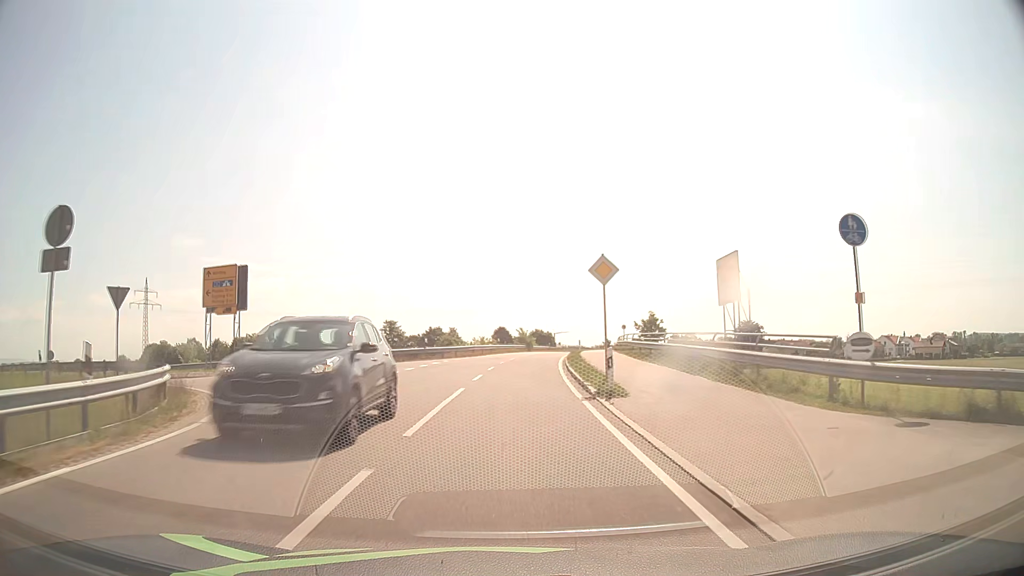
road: tertiary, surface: asphalt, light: Day
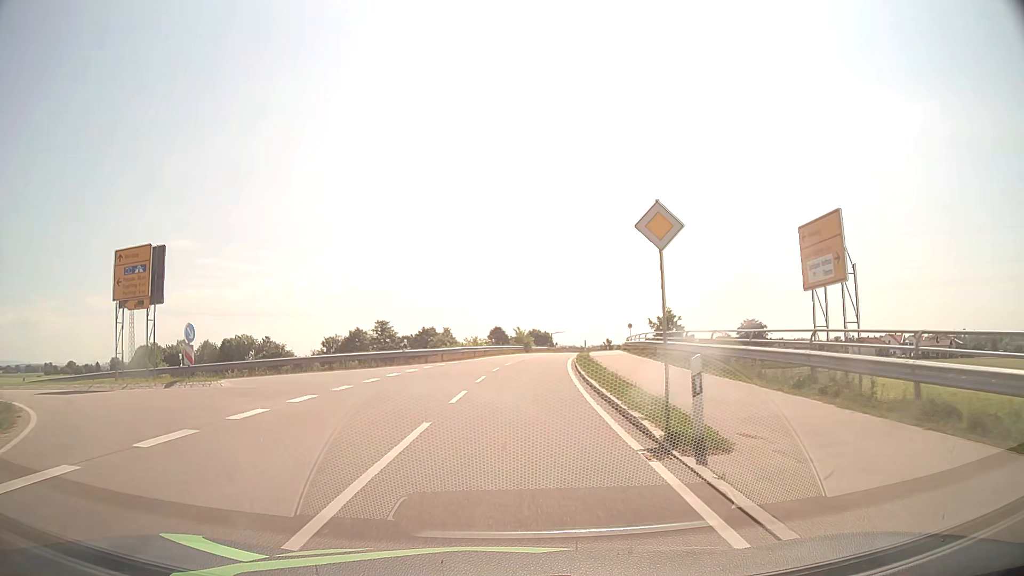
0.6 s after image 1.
(0.0, +6.9) m; 0°
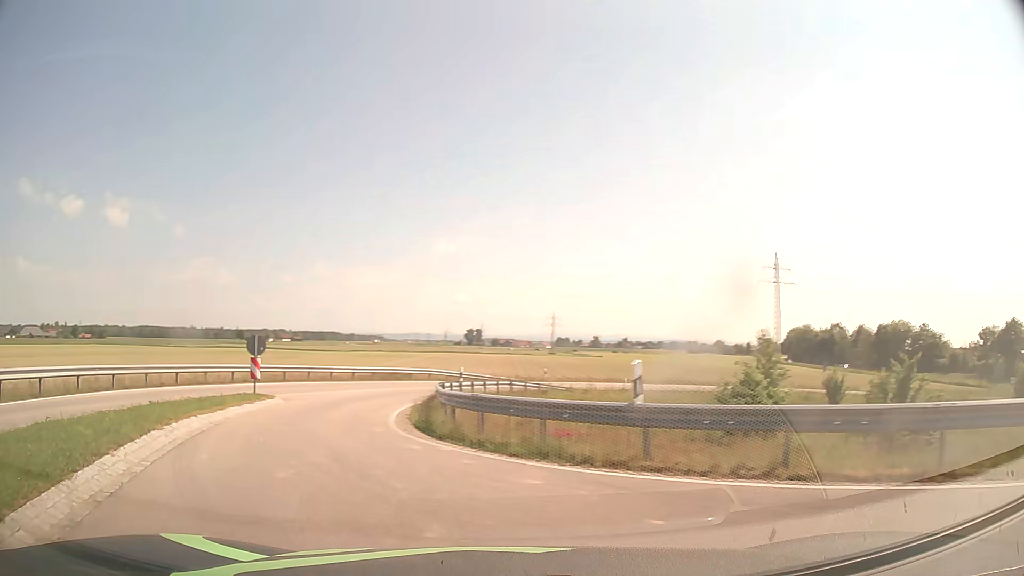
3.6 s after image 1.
(-6.9, +21.7) m; -57°
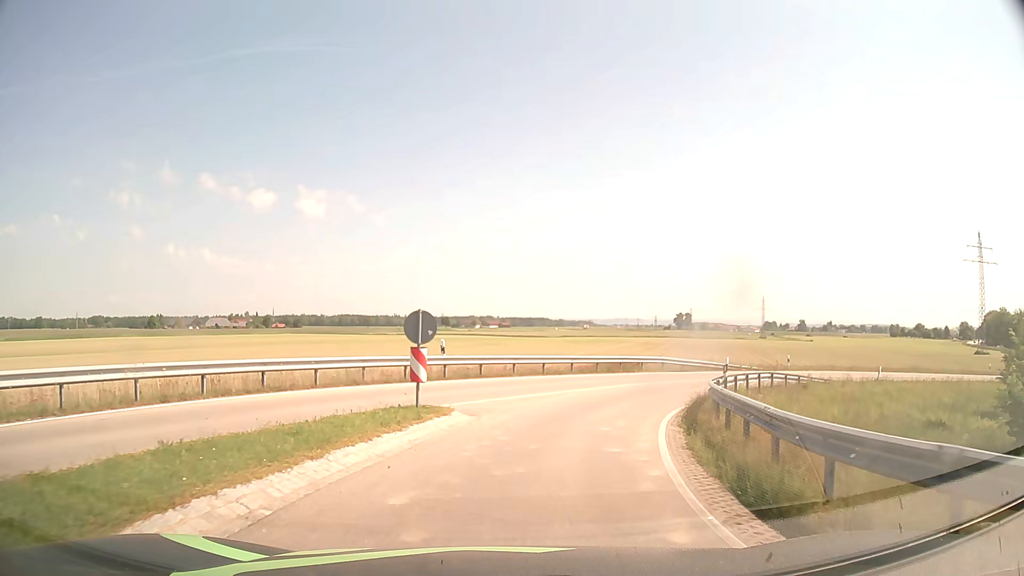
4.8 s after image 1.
(-1.7, +7.9) m; -17°
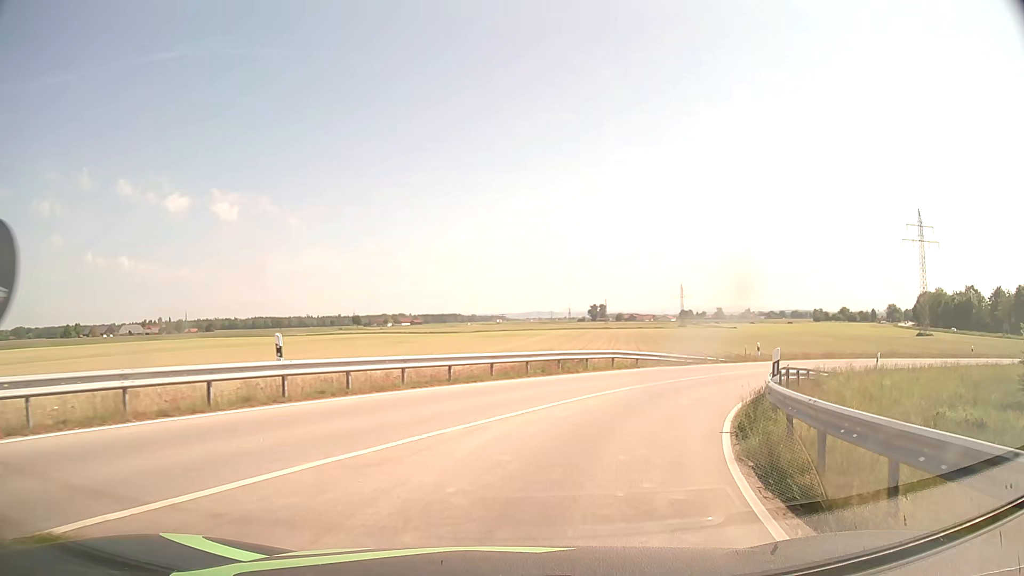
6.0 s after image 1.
(+0.4, +9.4) m; +7°
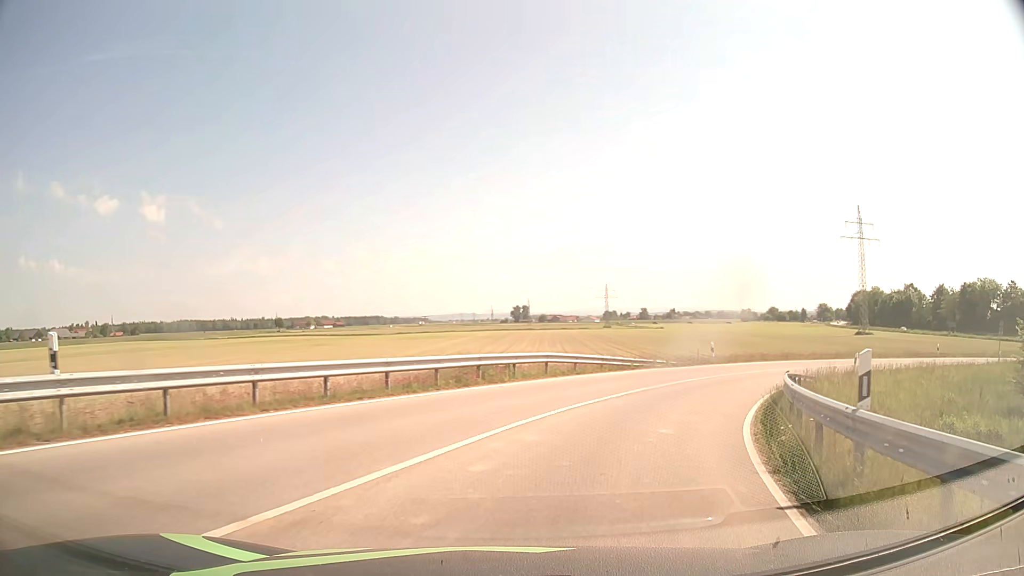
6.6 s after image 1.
(+0.3, +5.4) m; +6°
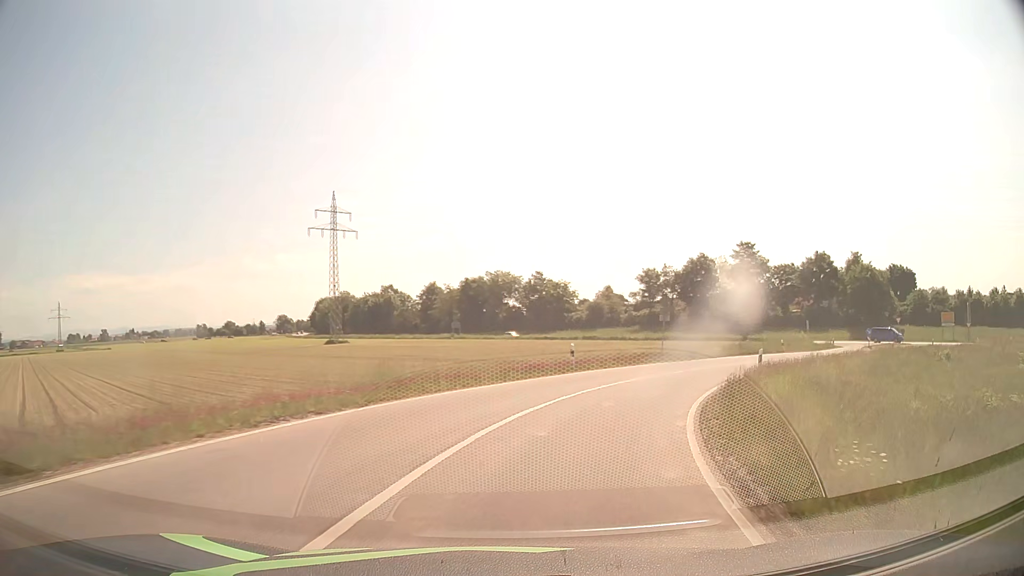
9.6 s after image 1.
(+12.9, +29.0) m; +46°
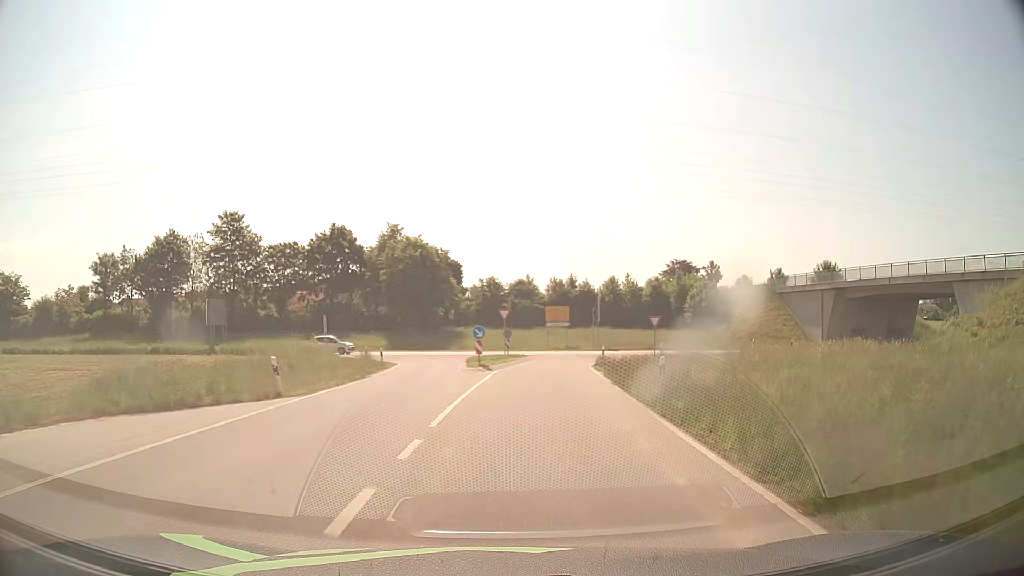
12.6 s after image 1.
(+13.6, +34.0) m; +43°
(0, +10) (+1, +20) (+1, +30) (+3, +40) (+9, +48) (+18, +51) (+28, +51) (+38, +50) (+48, +50) (+58, +49) m
